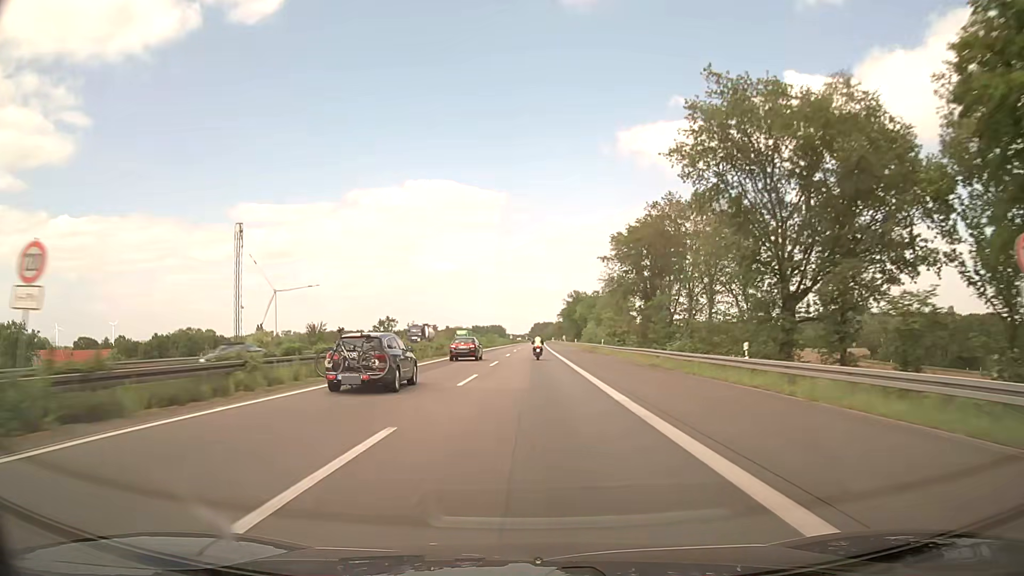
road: motorway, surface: asphalt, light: Day
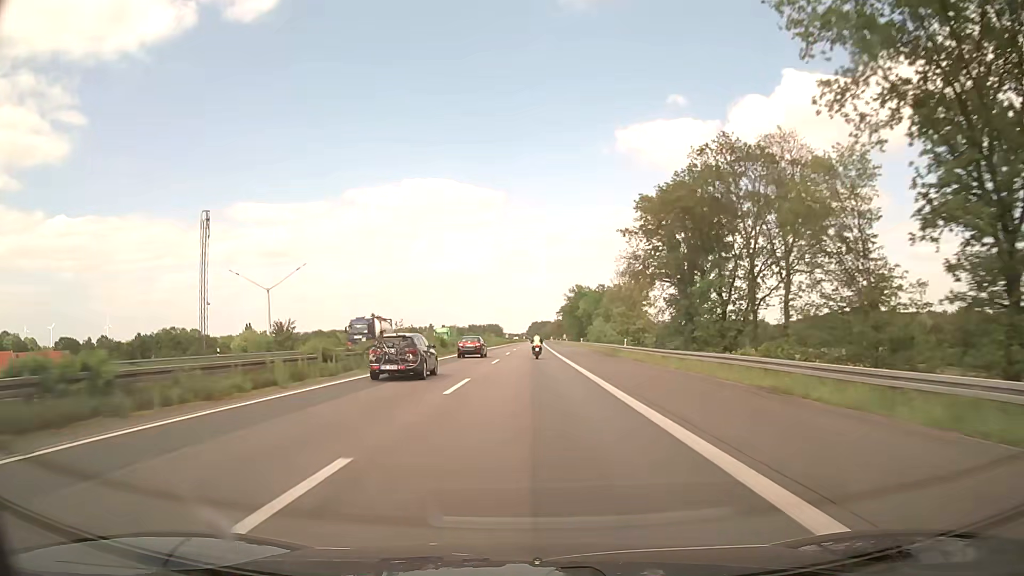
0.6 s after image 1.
(0.0, +18.2) m; 0°
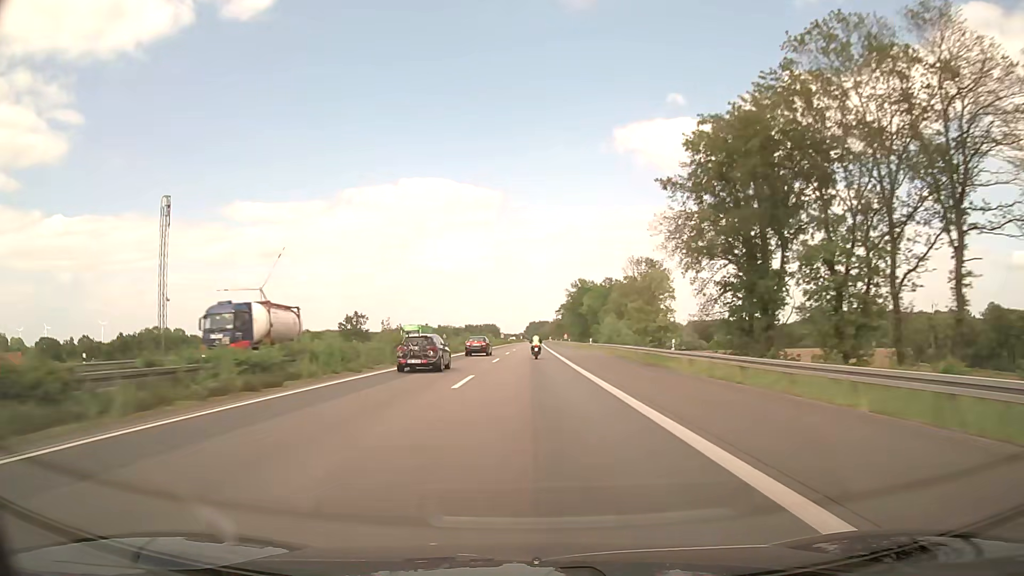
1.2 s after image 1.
(+0.1, +18.1) m; 0°
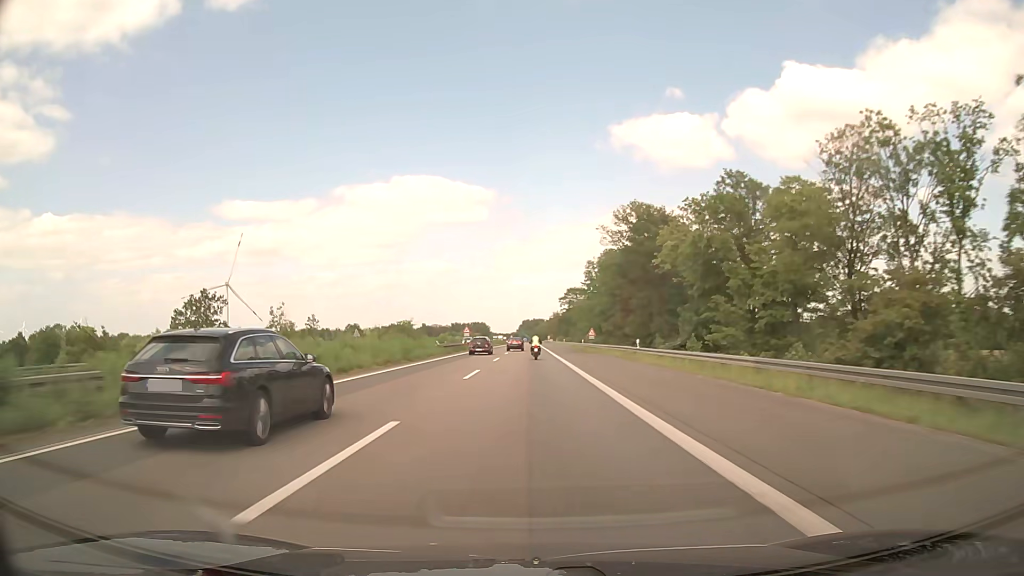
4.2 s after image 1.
(+0.6, +90.0) m; +1°
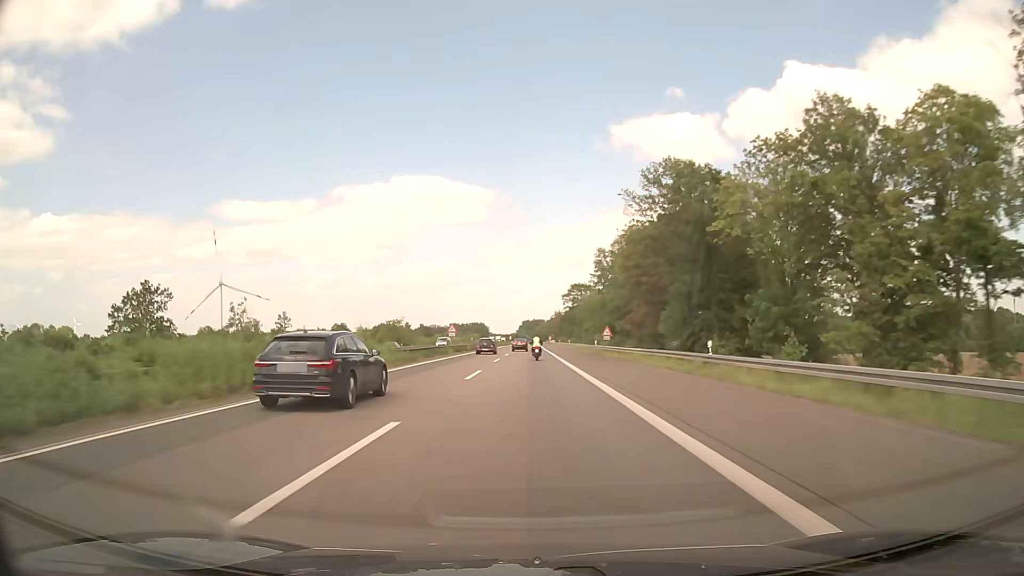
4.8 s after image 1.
(0.0, +17.9) m; 0°
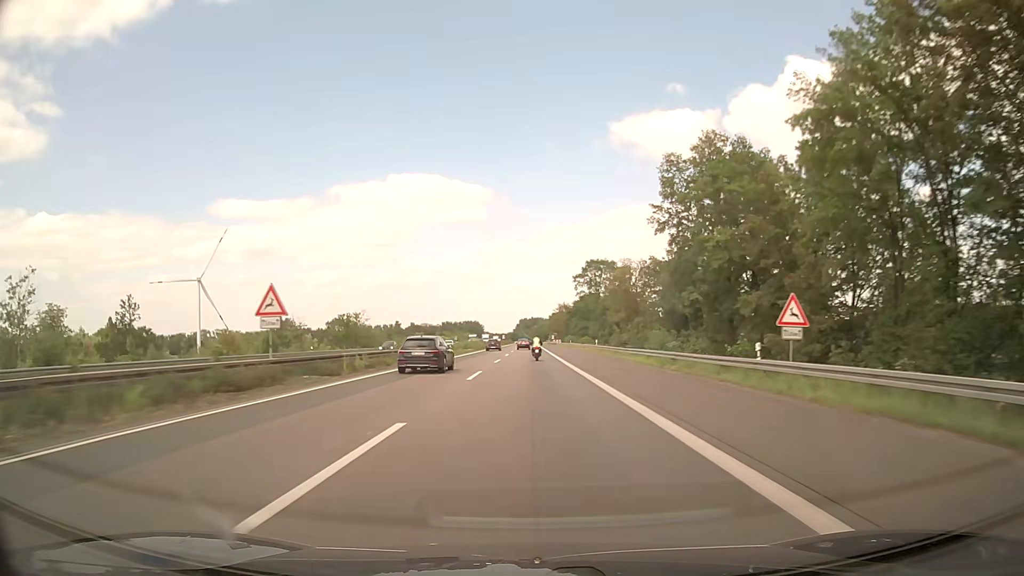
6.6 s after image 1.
(0.0, +53.7) m; 0°
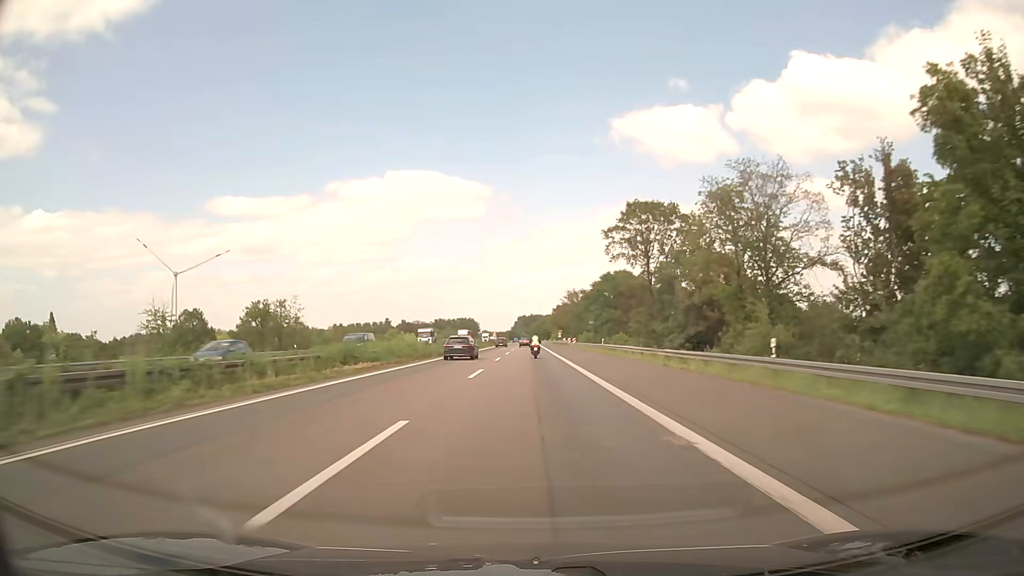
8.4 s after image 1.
(+0.1, +53.6) m; 0°
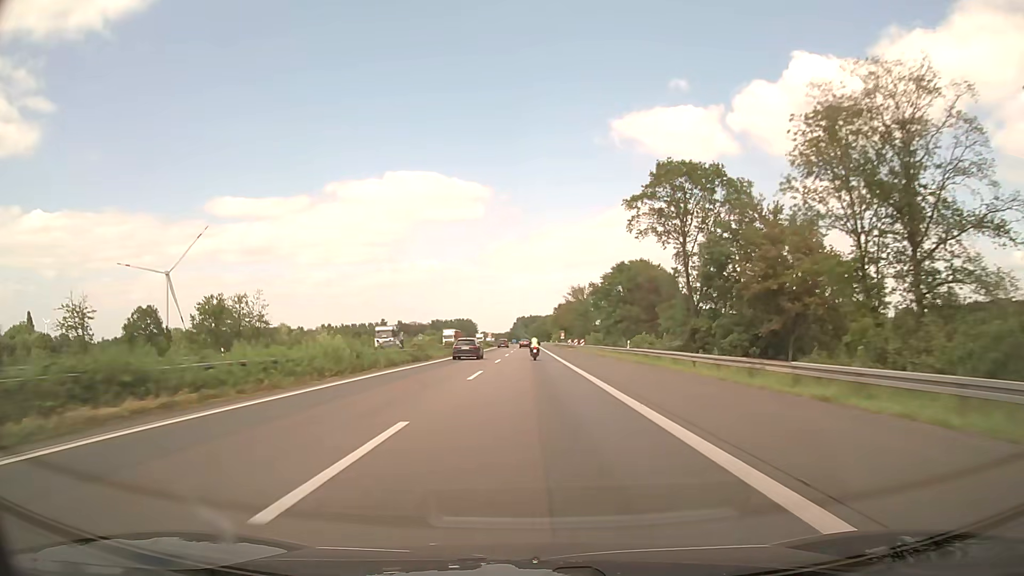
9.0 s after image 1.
(0.0, +17.9) m; 0°
(0, +10) (0, +20) (0, +30) (0, +40) (0, +50) (0, +60) (0, +70) (0, +80) (0, +90) (0, +100) m
